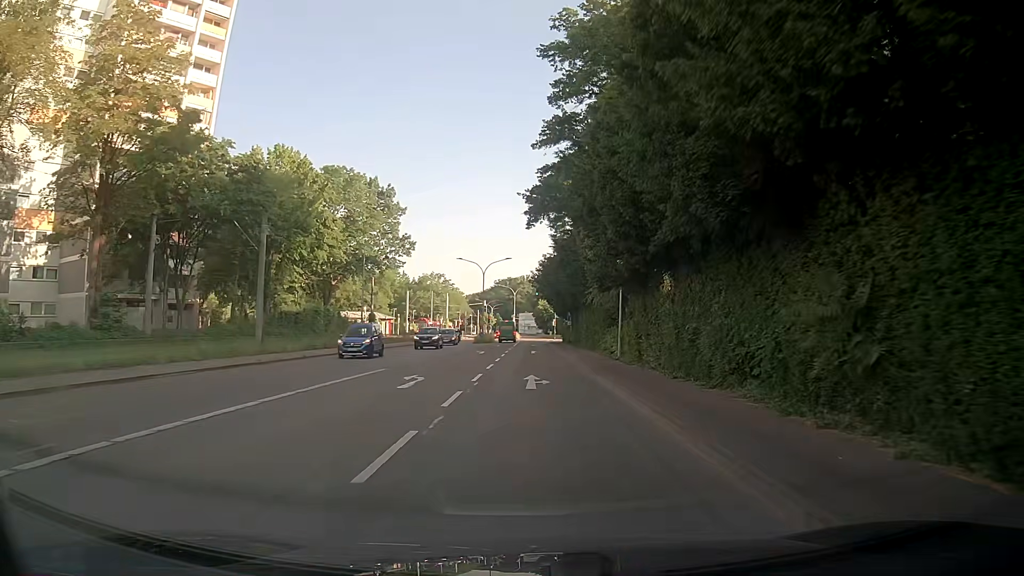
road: secondary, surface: asphalt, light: Day
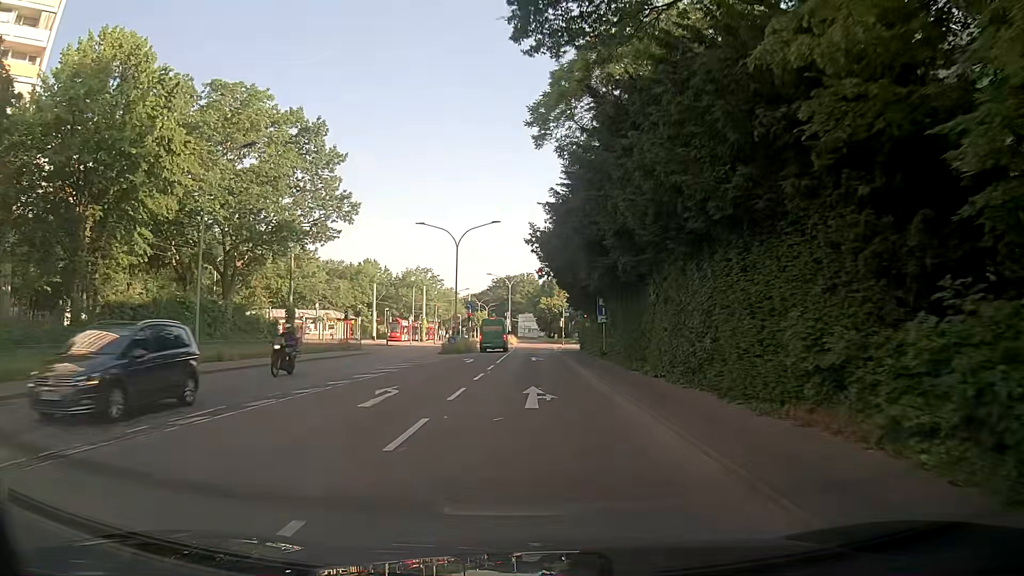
(+0.4, +28.2) m; +1°
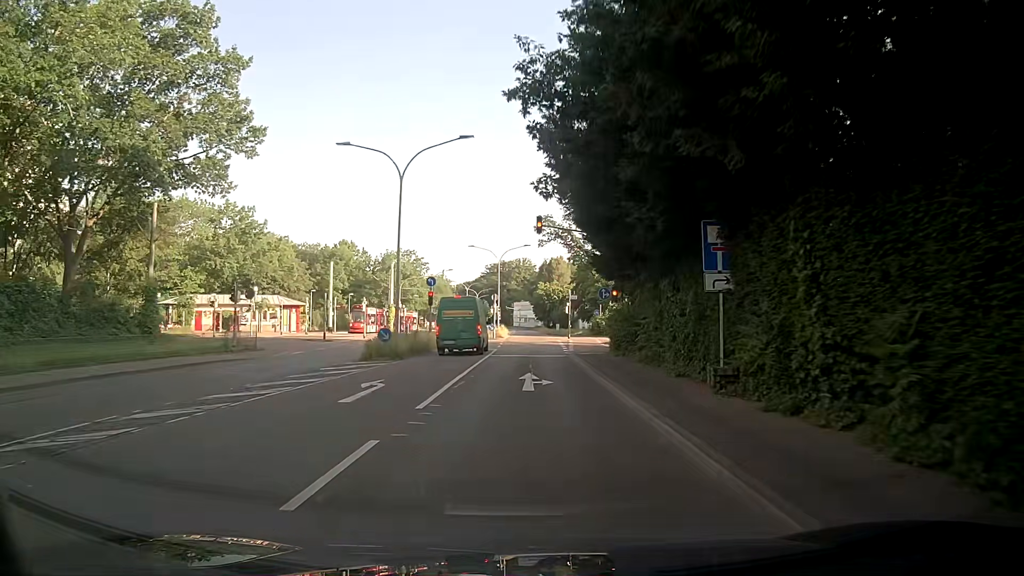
(-0.1, +20.9) m; 0°
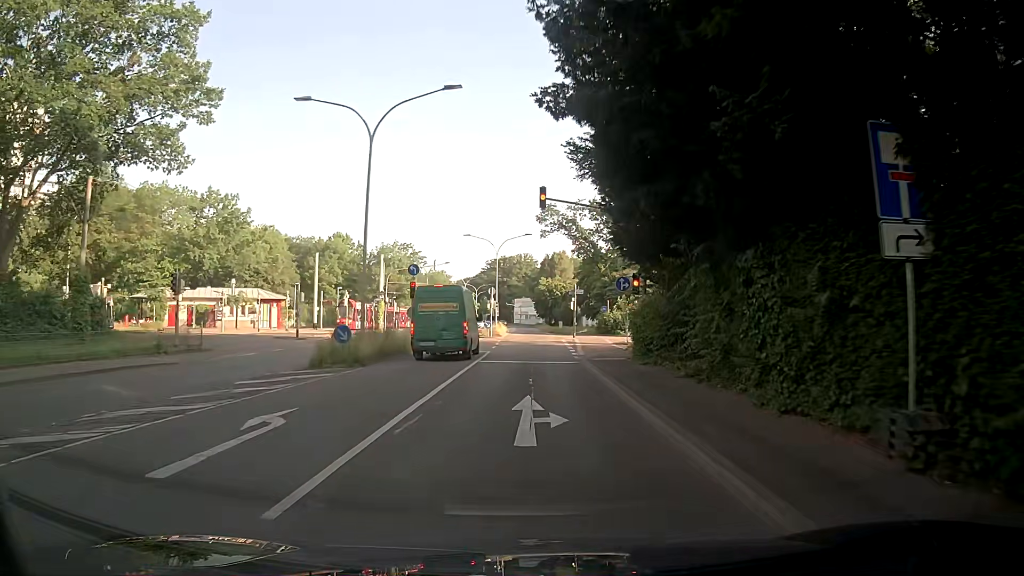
(0.0, +6.1) m; 0°
